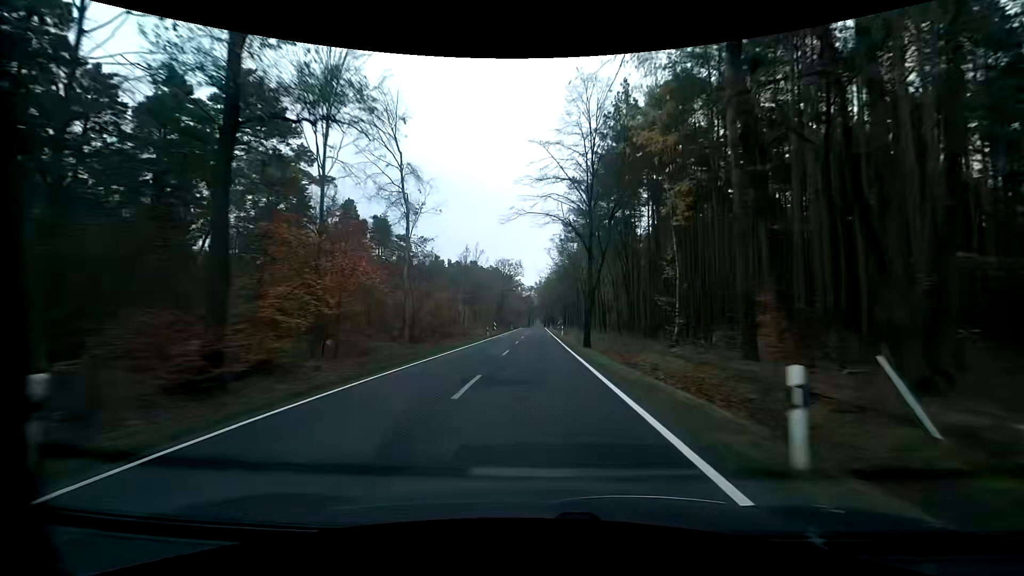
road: primary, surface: asphalt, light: Day
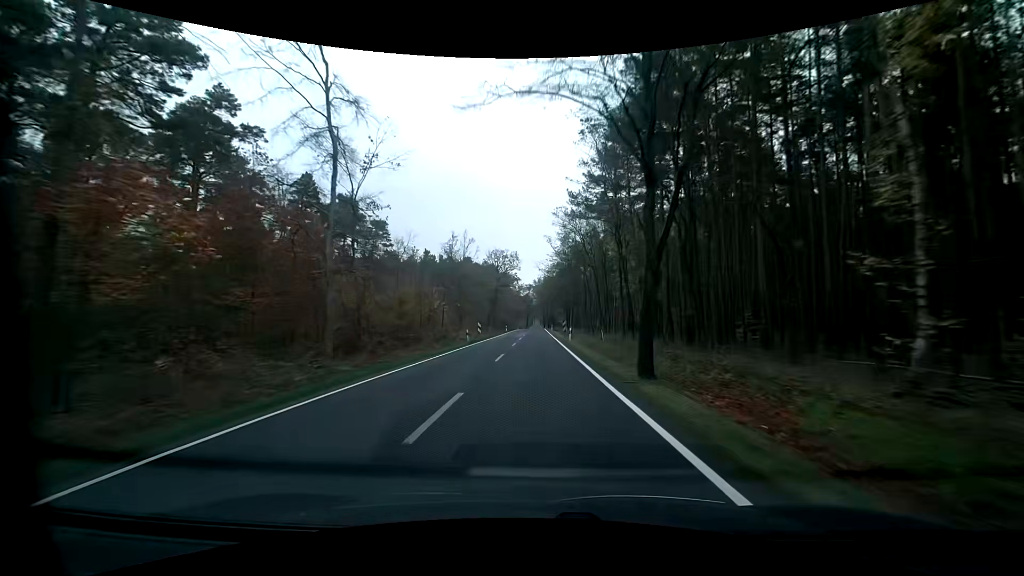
(+0.1, +15.1) m; 0°
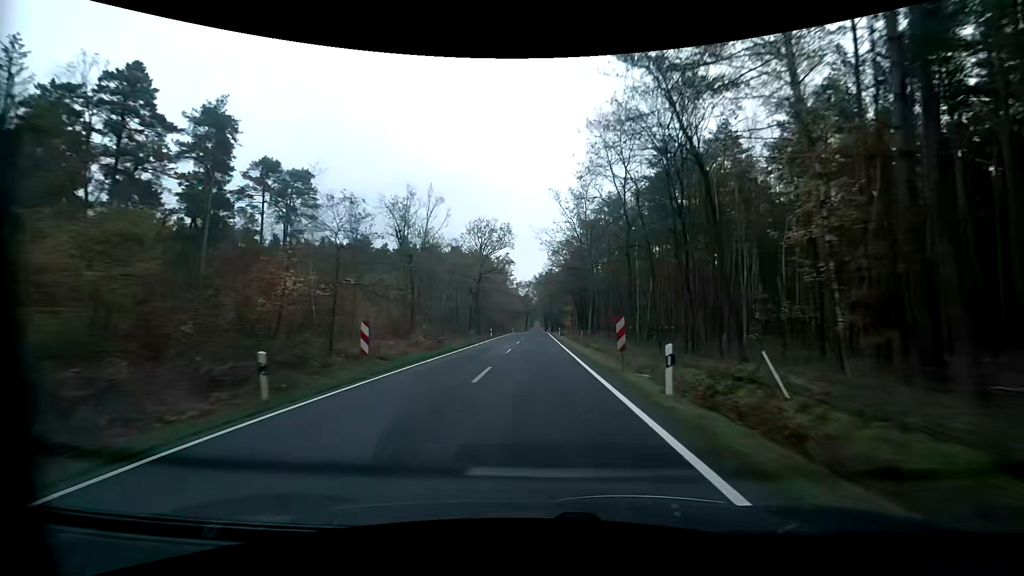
(-0.1, +30.1) m; 0°
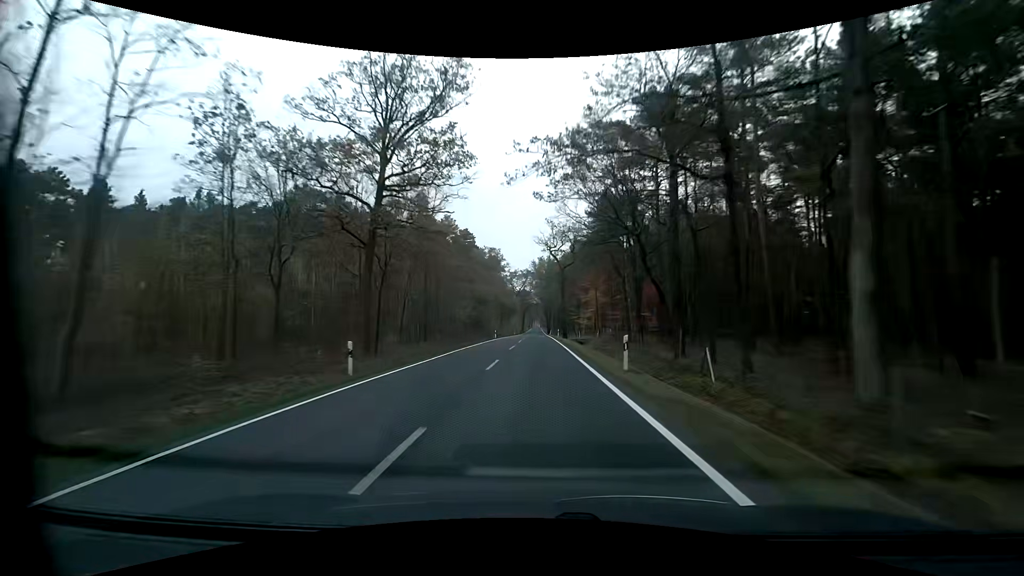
(-0.1, +45.3) m; 0°
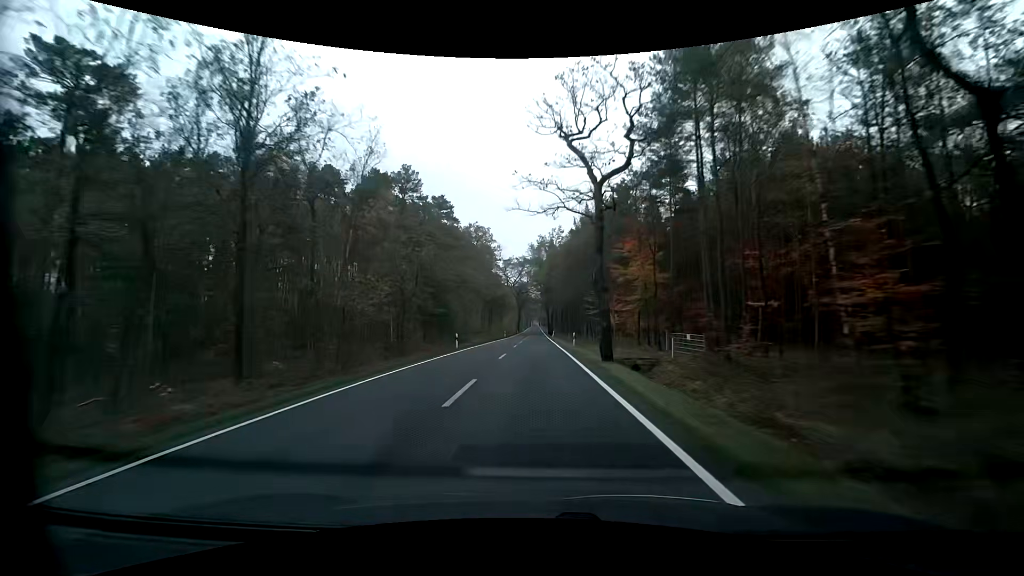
(+0.2, +30.4) m; 0°
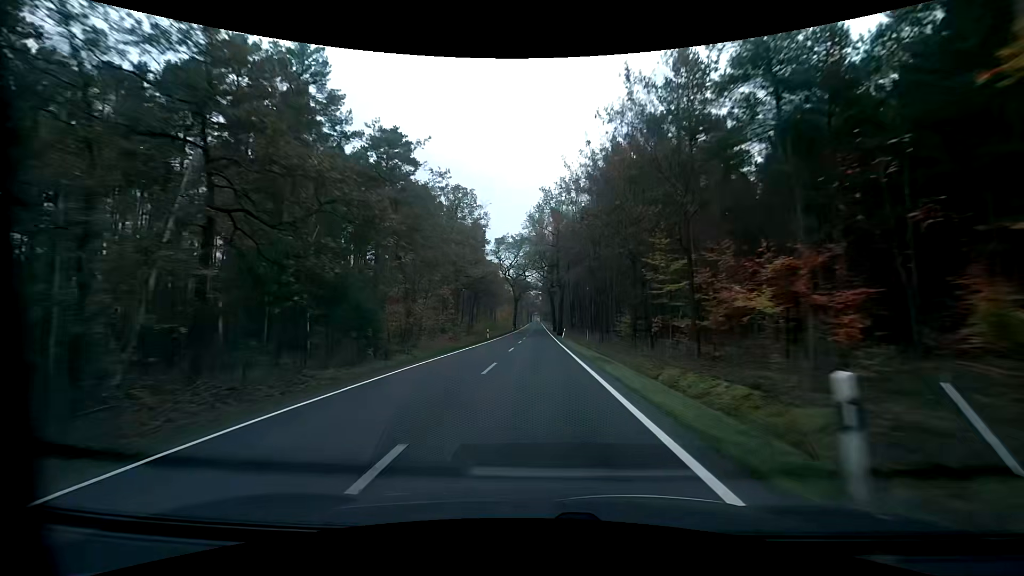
(+0.1, +30.7) m; 0°
